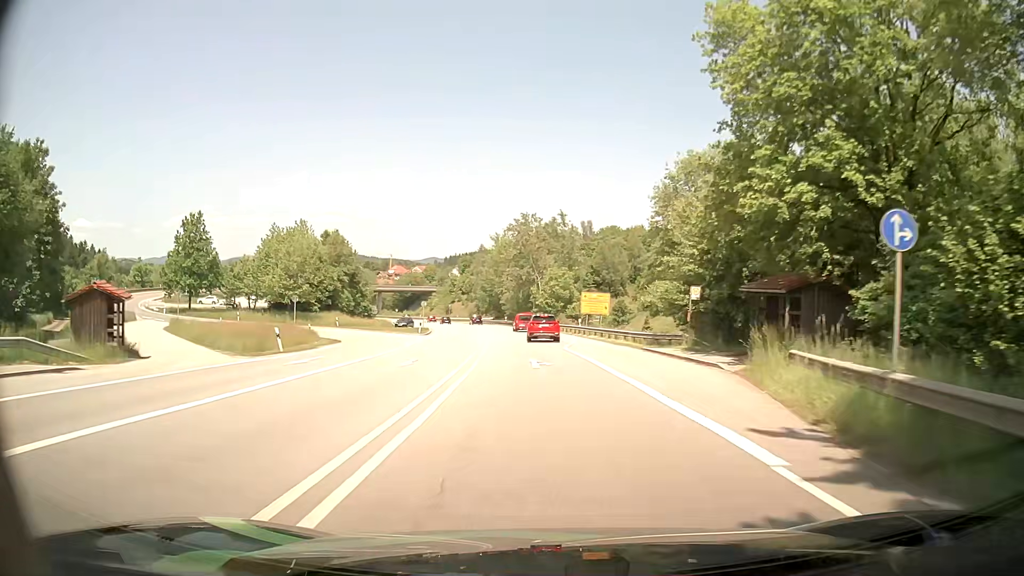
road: primary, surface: asphalt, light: Day
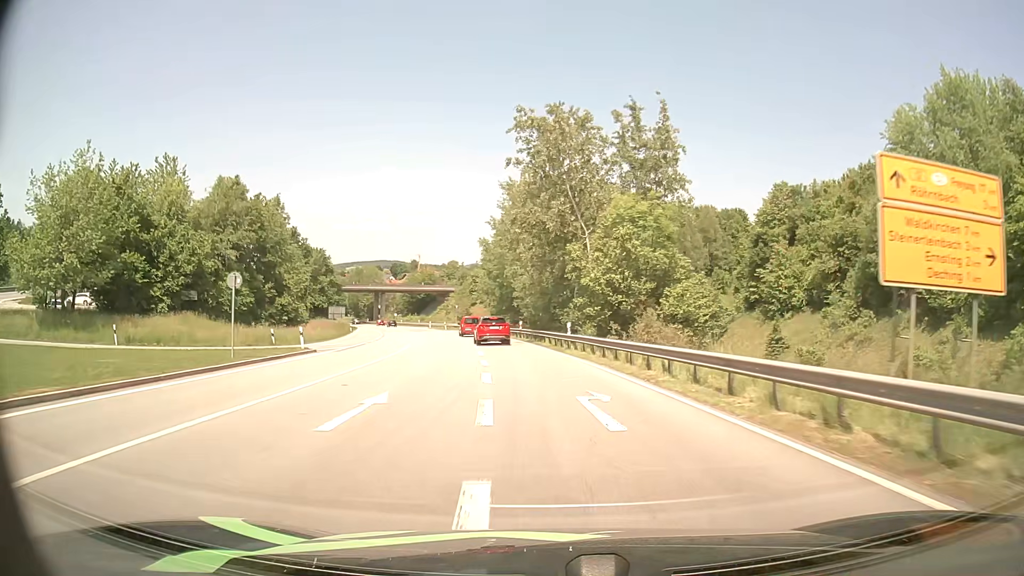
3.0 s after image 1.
(-0.6, +50.8) m; -3°
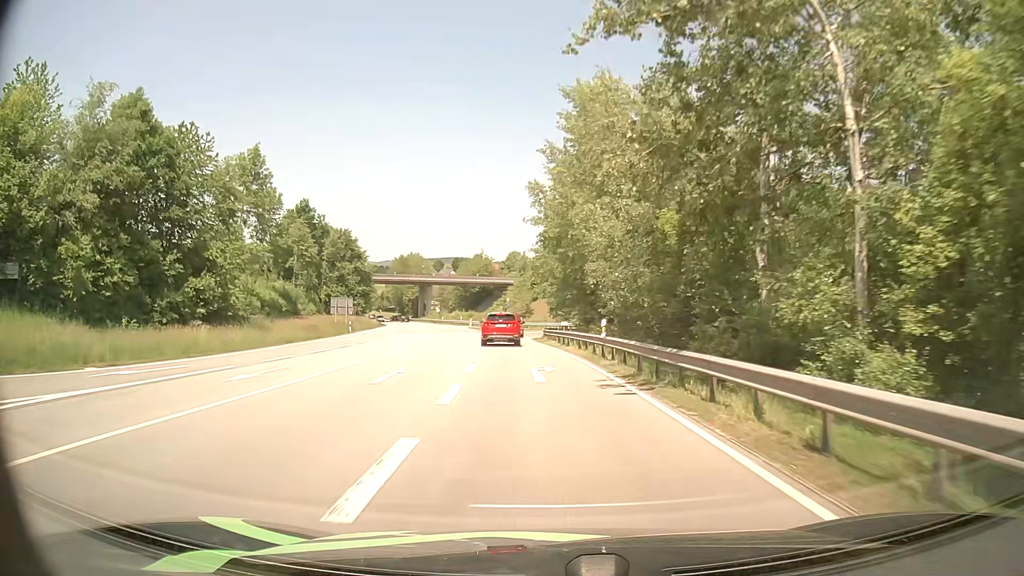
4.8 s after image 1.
(-1.6, +28.8) m; -6°
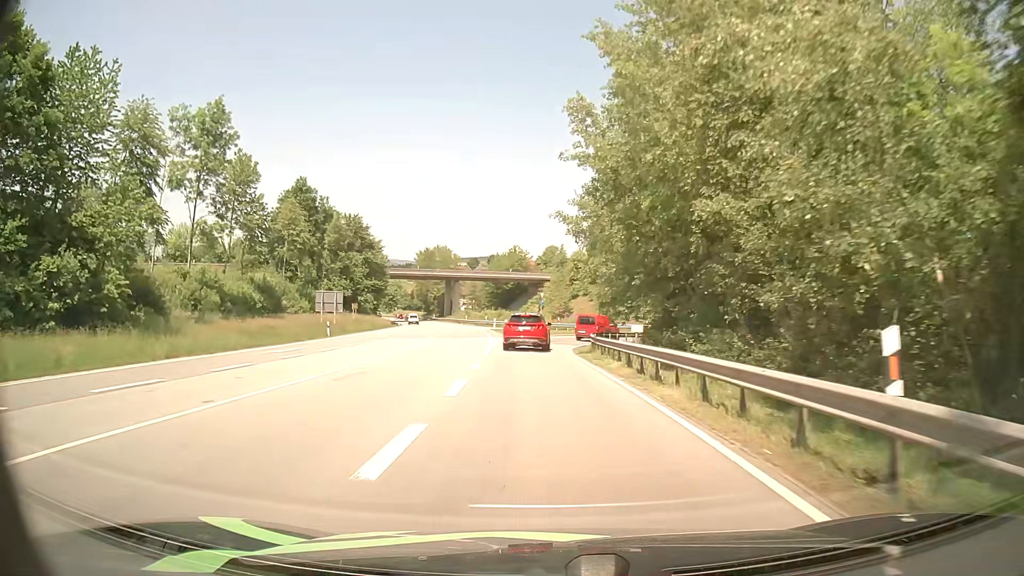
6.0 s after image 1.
(-0.5, +17.2) m; -4°
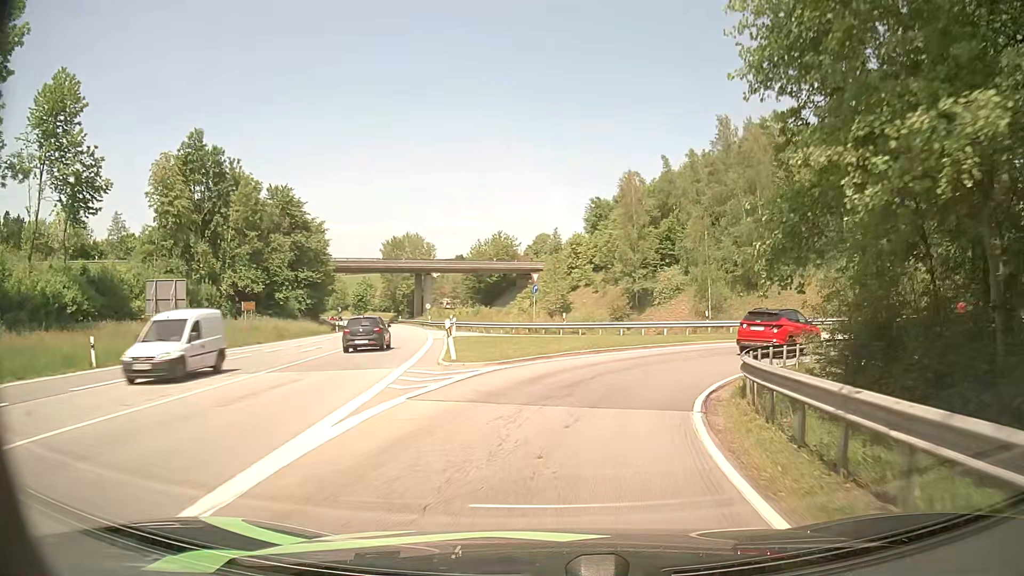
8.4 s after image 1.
(-0.3, +28.1) m; +1°
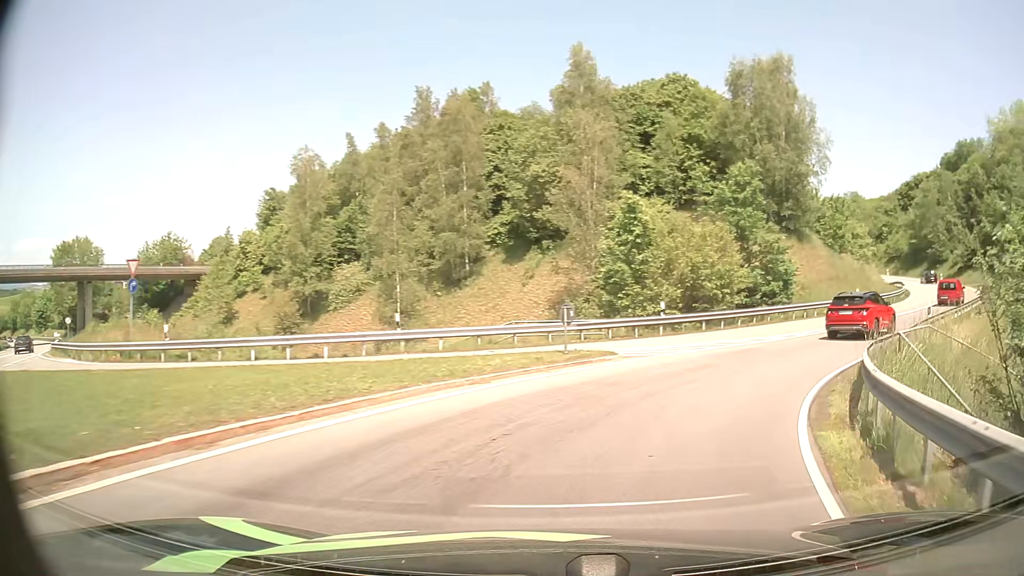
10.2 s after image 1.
(+3.0, +17.2) m; +26°
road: primary_link
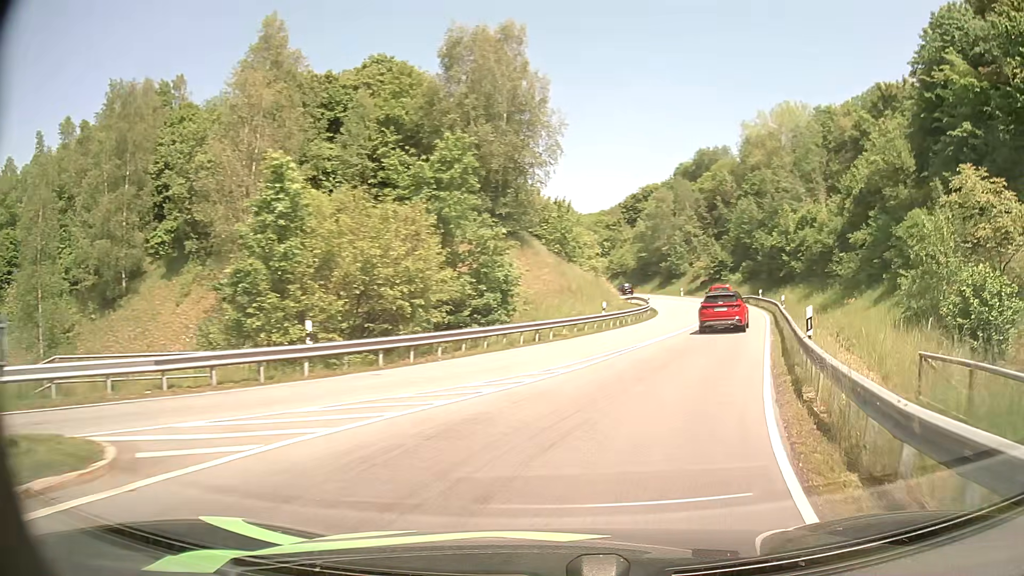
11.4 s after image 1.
(+2.6, +11.5) m; +25°
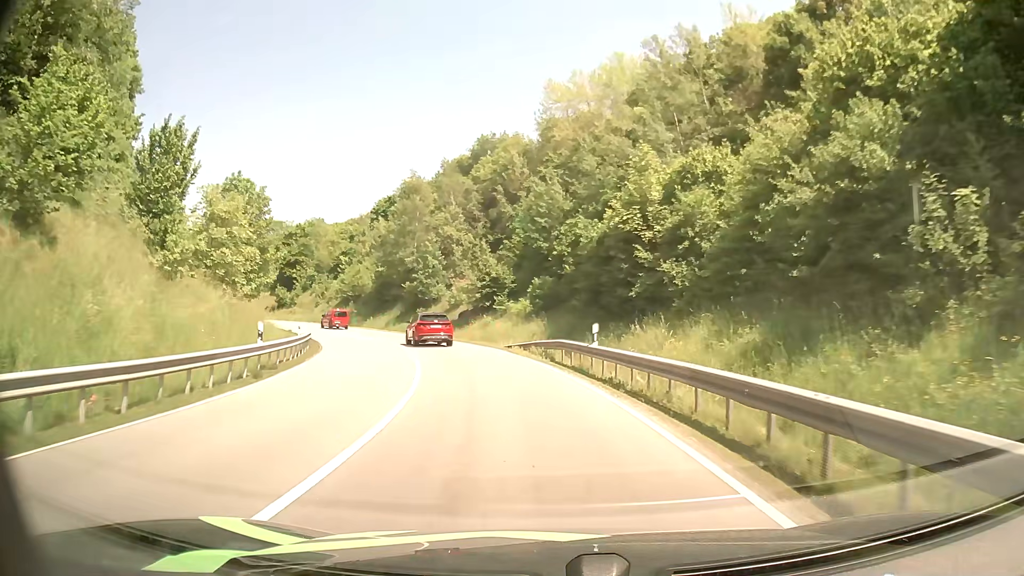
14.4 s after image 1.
(+9.8, +35.1) m; +19°
(0, +10) (-1, +20) (-3, +30) (-7, +39) (-11, +48) (-15, +57) (-21, +65) (-27, +73) (-35, +80) (-42, +86) m
